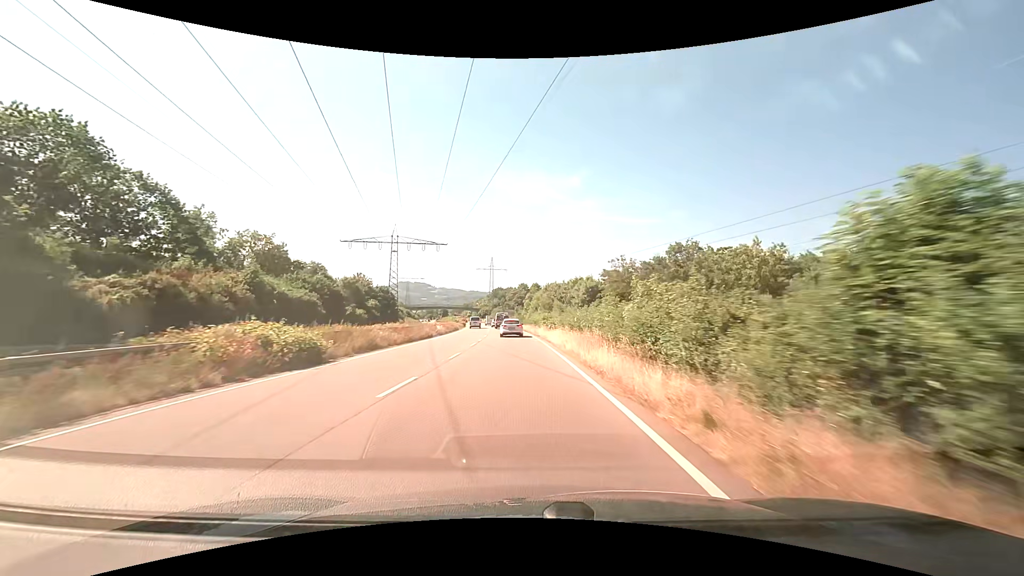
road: trunk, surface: asphalt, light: Day
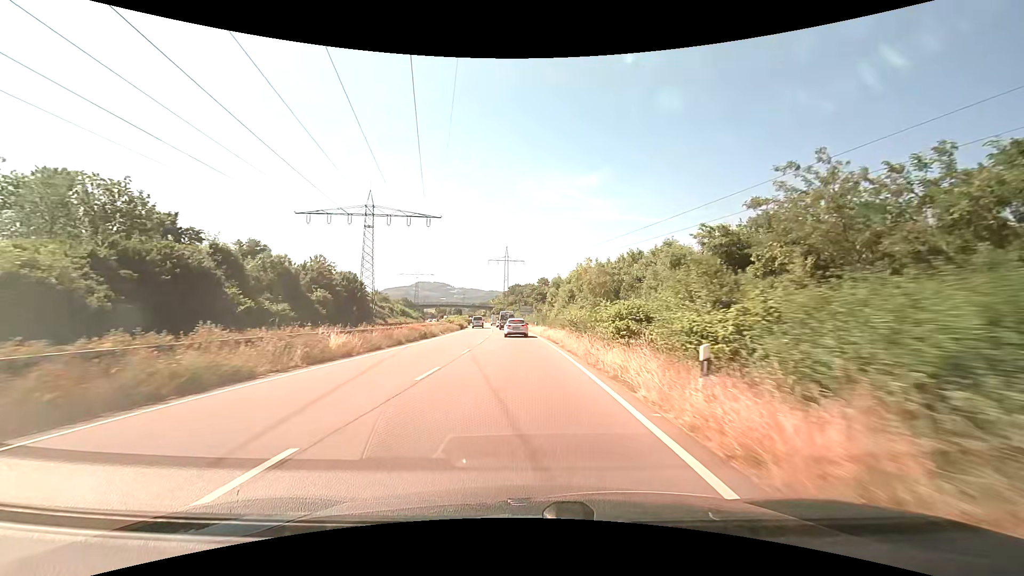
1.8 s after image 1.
(-0.6, +30.4) m; -2°
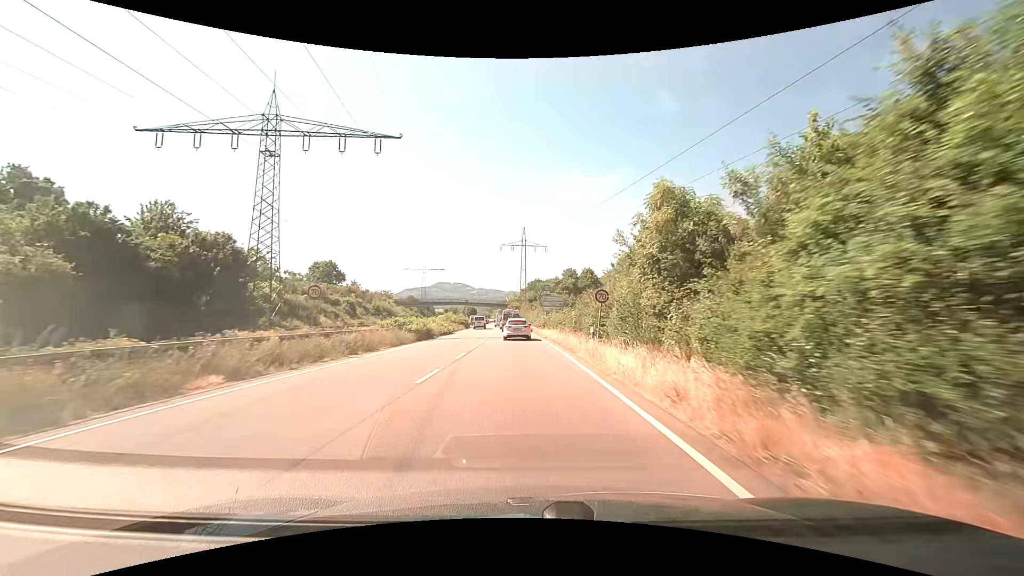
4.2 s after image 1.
(-0.8, +37.5) m; -2°
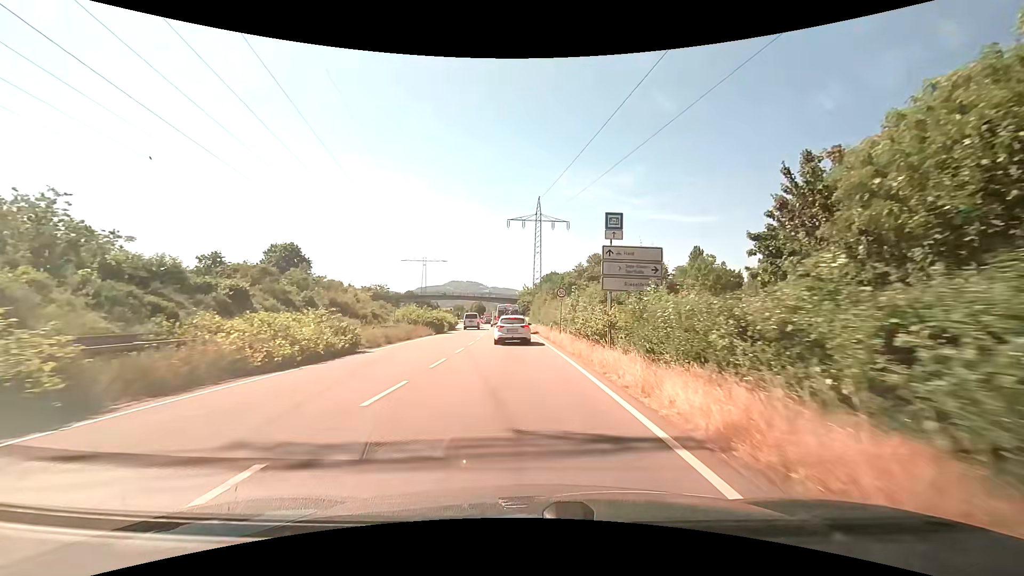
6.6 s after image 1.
(-0.5, +33.6) m; -2°
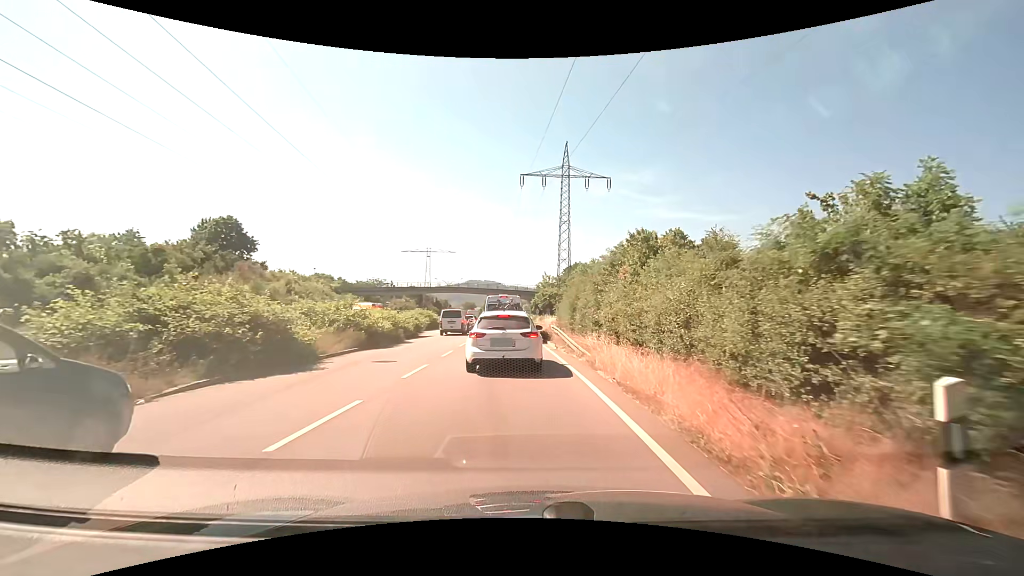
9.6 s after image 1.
(-0.5, +32.1) m; -2°
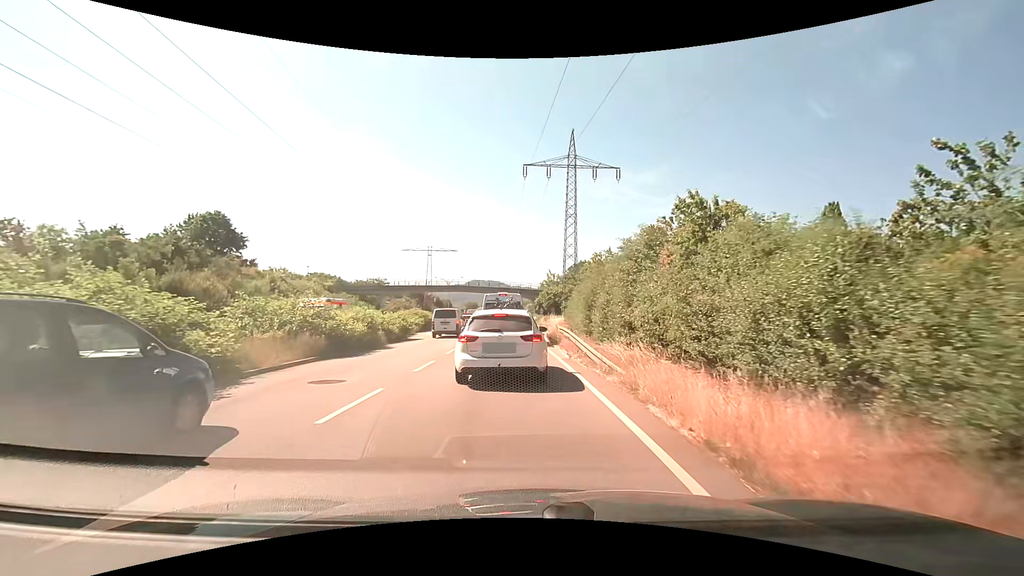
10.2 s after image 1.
(0.0, +4.6) m; 0°
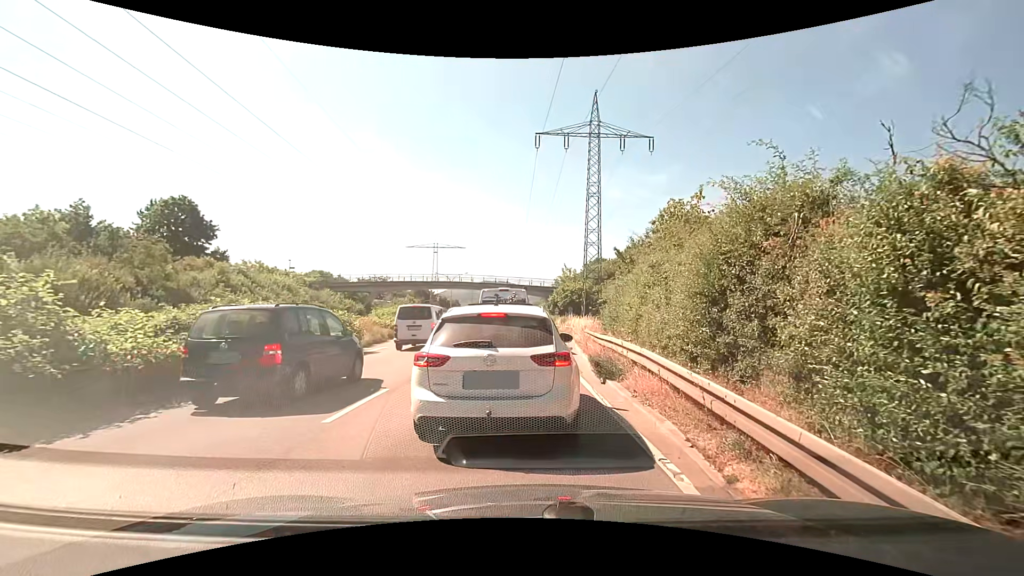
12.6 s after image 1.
(-0.1, +11.4) m; -2°
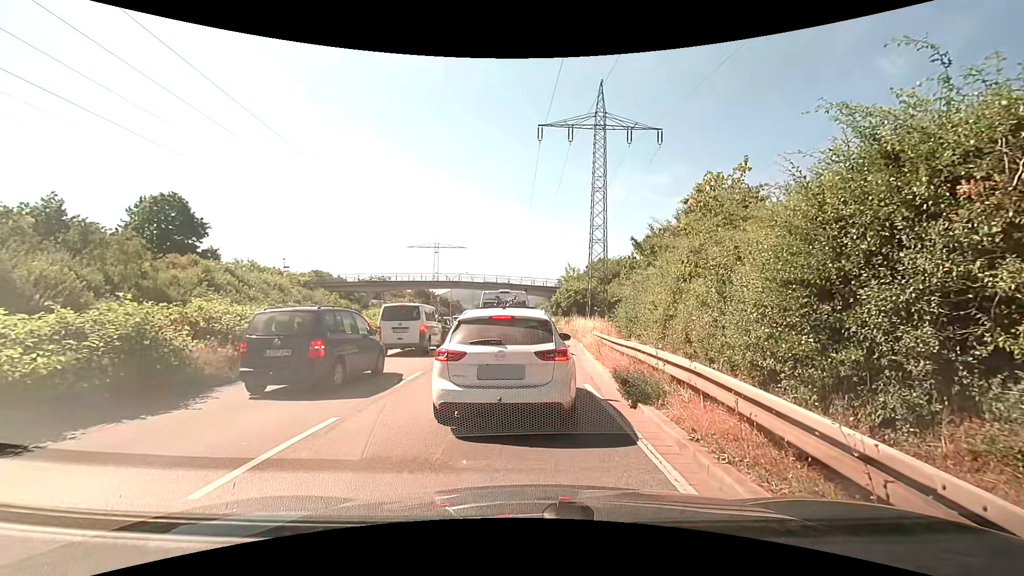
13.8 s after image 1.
(0.0, +2.6) m; -2°
(0, +10) (+1, +20) (+1, +30) (+1, +40) (+1, +50) (+1, +60) (+1, +70) (0, +80) (0, +90) (0, +100) m
